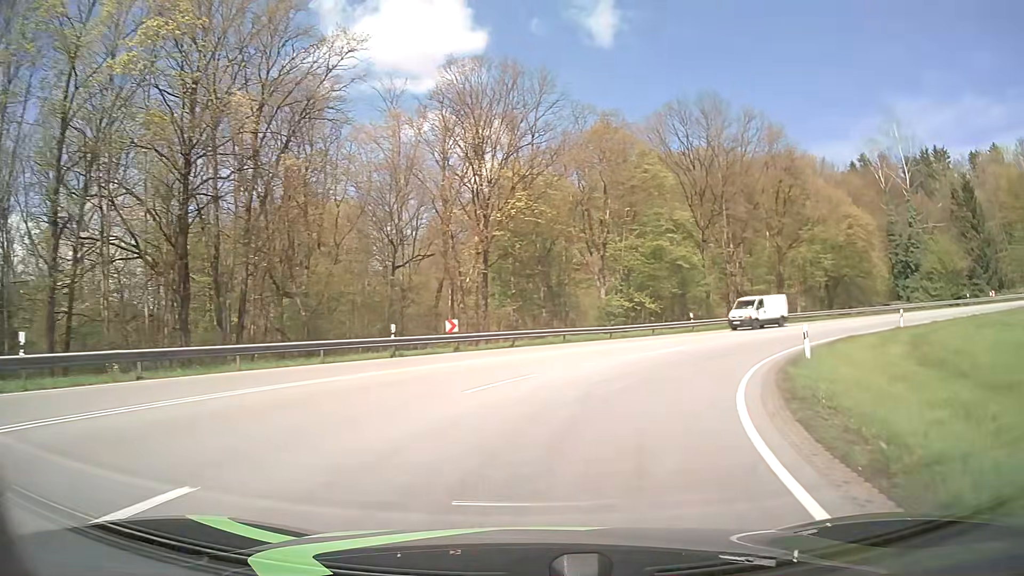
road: primary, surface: asphalt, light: Day
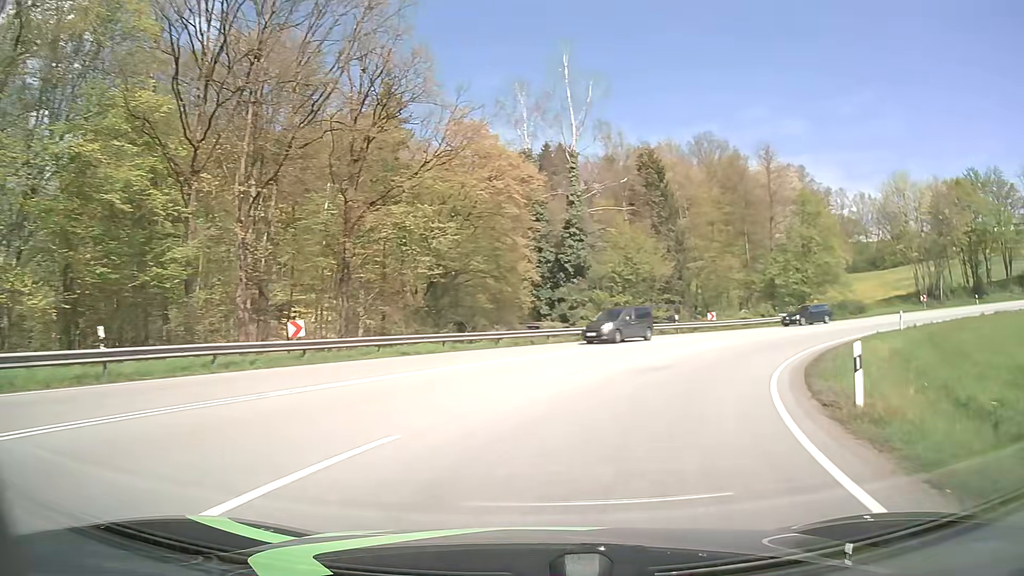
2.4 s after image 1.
(+9.4, +28.1) m; +38°
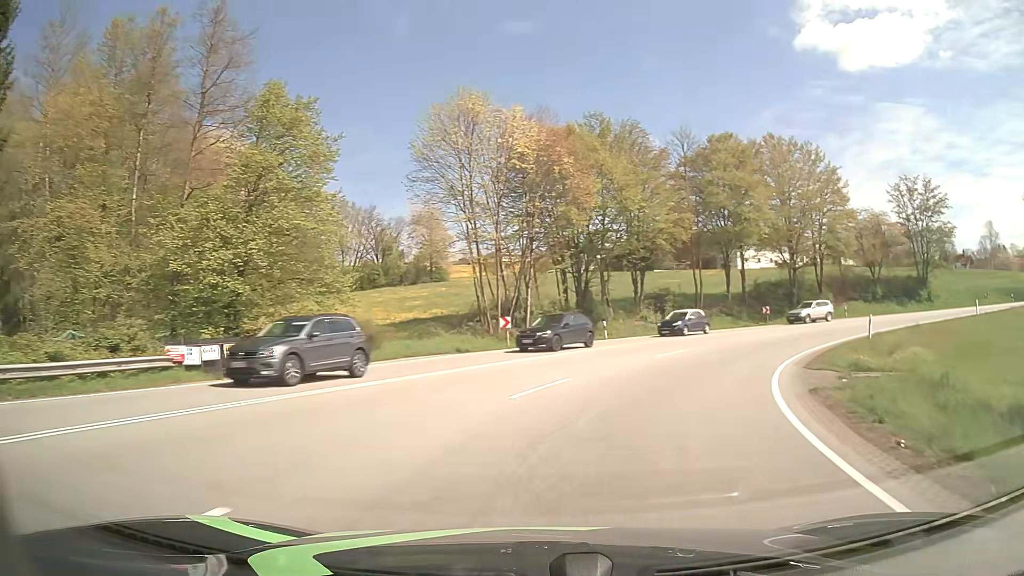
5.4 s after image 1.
(+14.0, +32.8) m; +46°
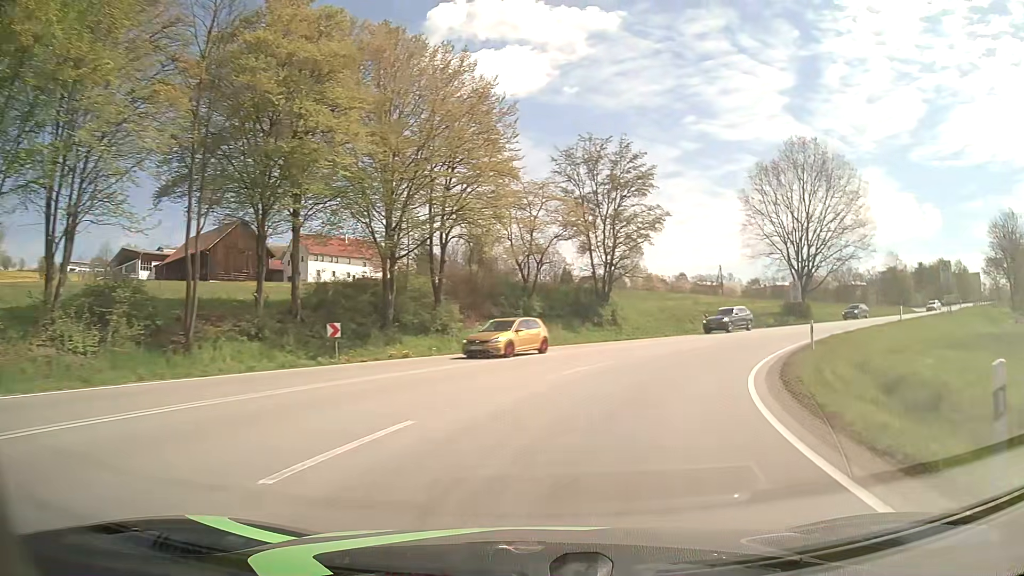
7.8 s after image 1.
(+9.0, +26.8) m; +37°
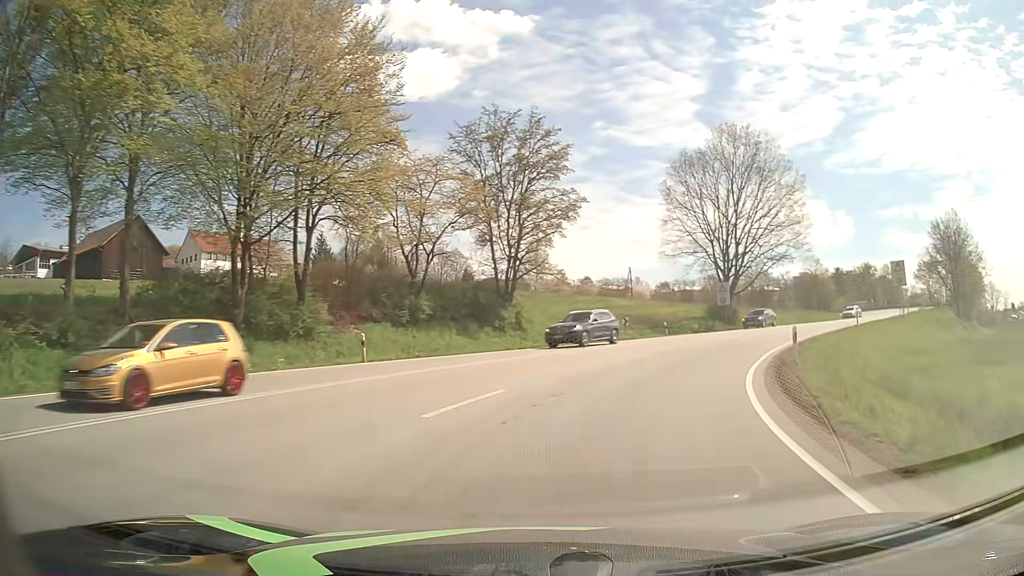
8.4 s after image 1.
(+0.5, +7.1) m; +8°
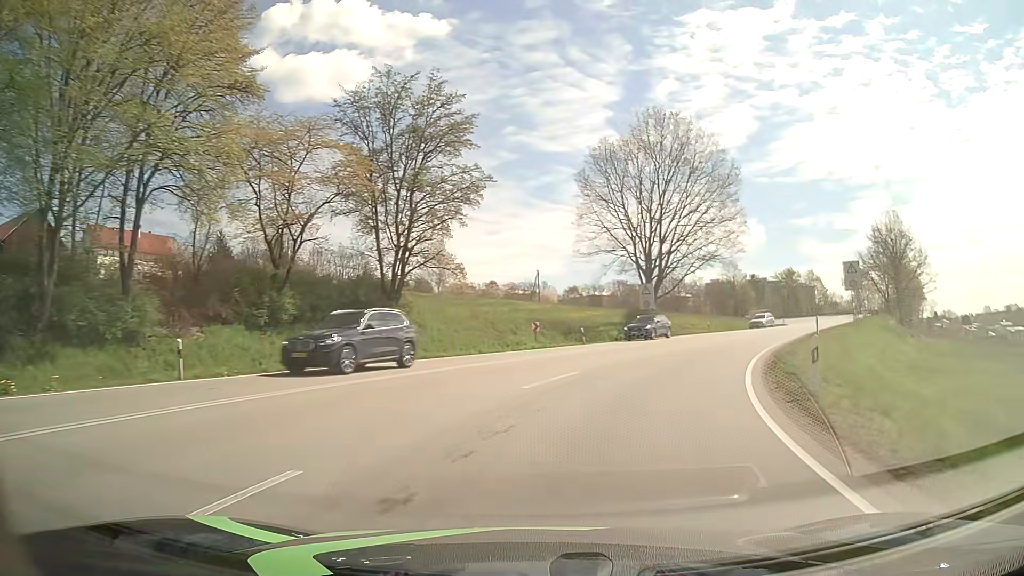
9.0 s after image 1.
(+0.5, +7.1) m; +8°
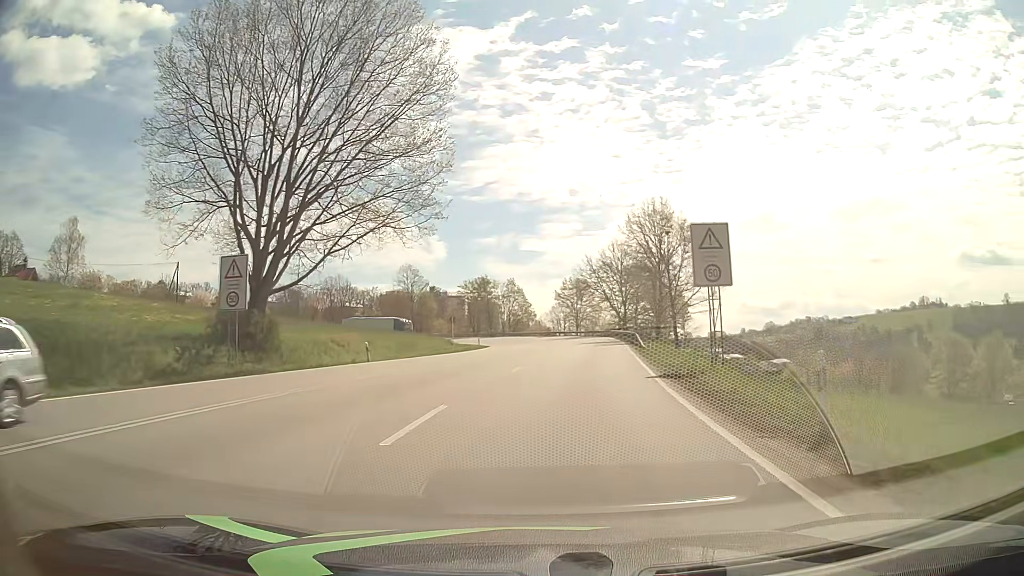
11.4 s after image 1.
(+7.4, +27.4) m; +28°
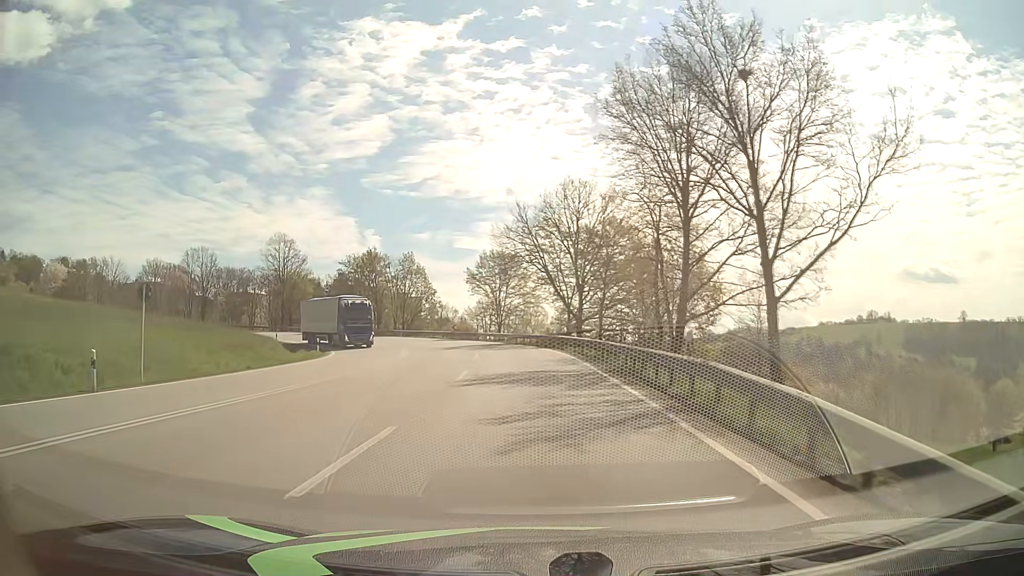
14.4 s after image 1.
(+3.2, +37.7) m; +6°
